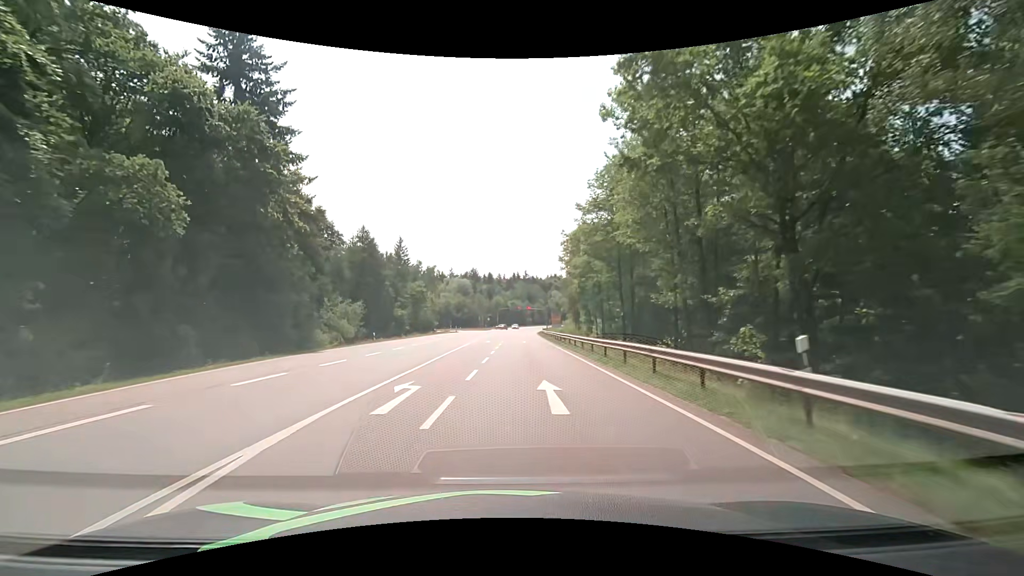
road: secondary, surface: asphalt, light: Day
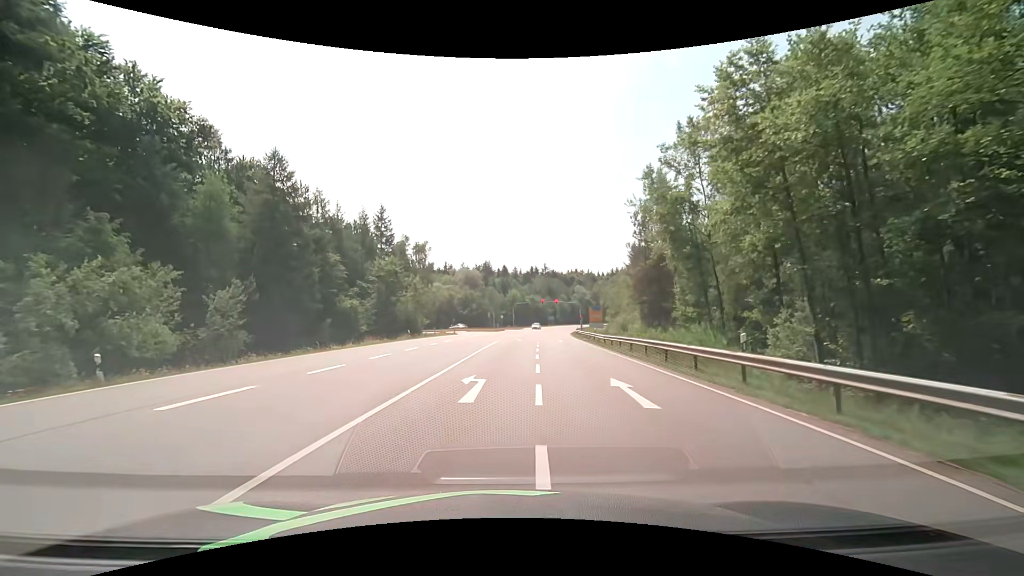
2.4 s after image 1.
(-1.0, +33.8) m; -3°
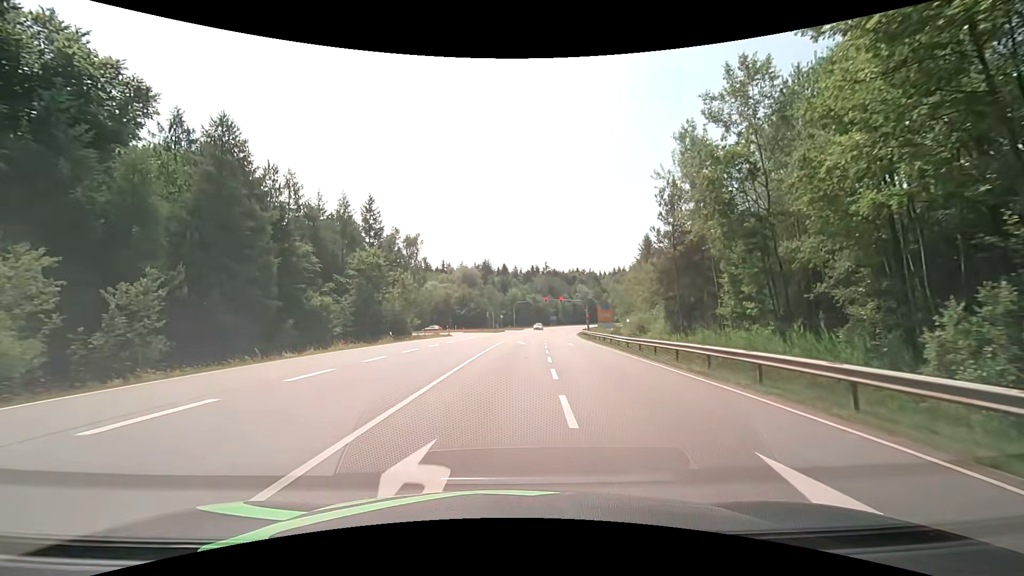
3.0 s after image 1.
(0.0, +7.8) m; 0°
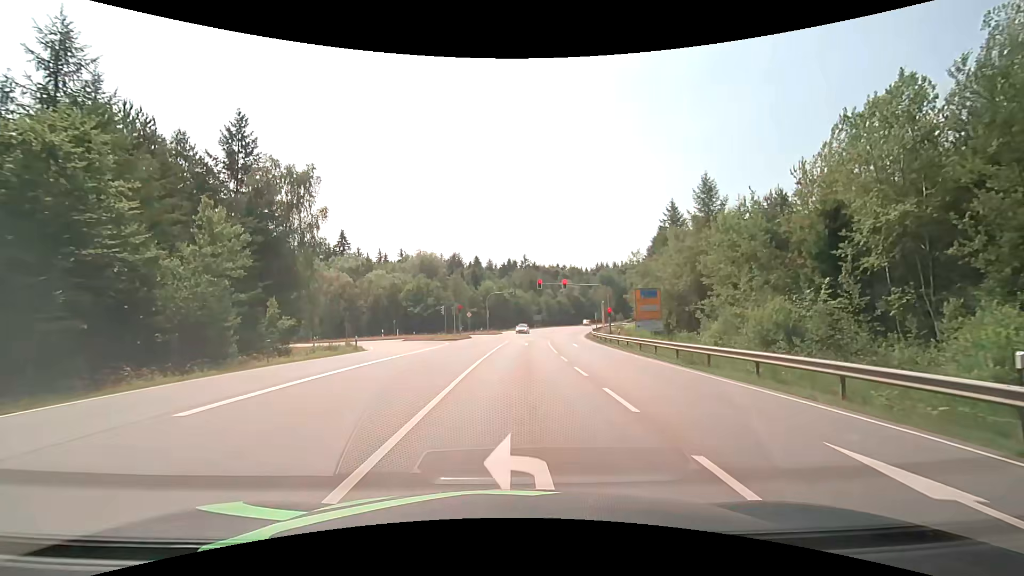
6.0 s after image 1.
(+0.5, +34.1) m; +3°
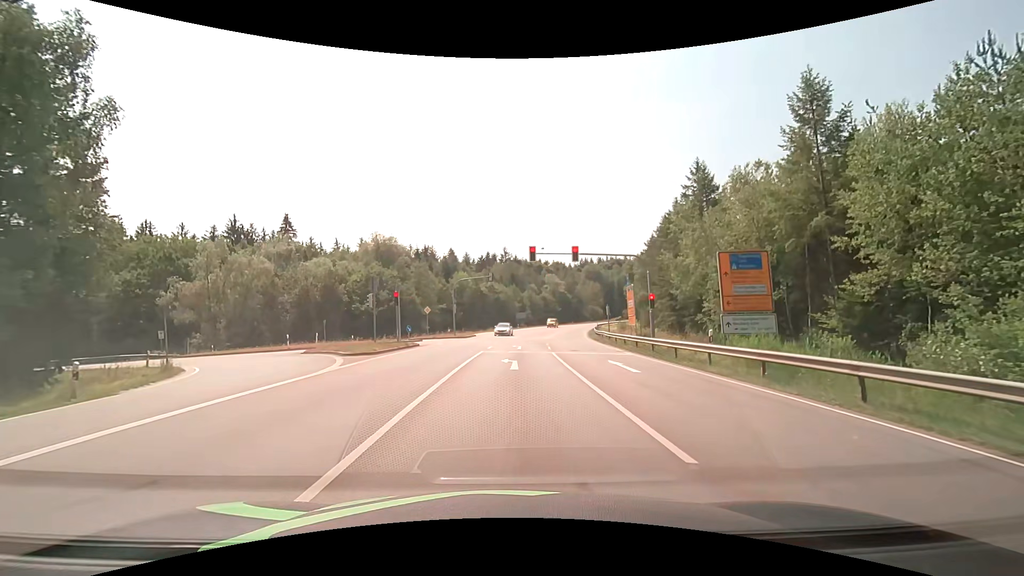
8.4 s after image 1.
(+0.4, +20.9) m; +2°
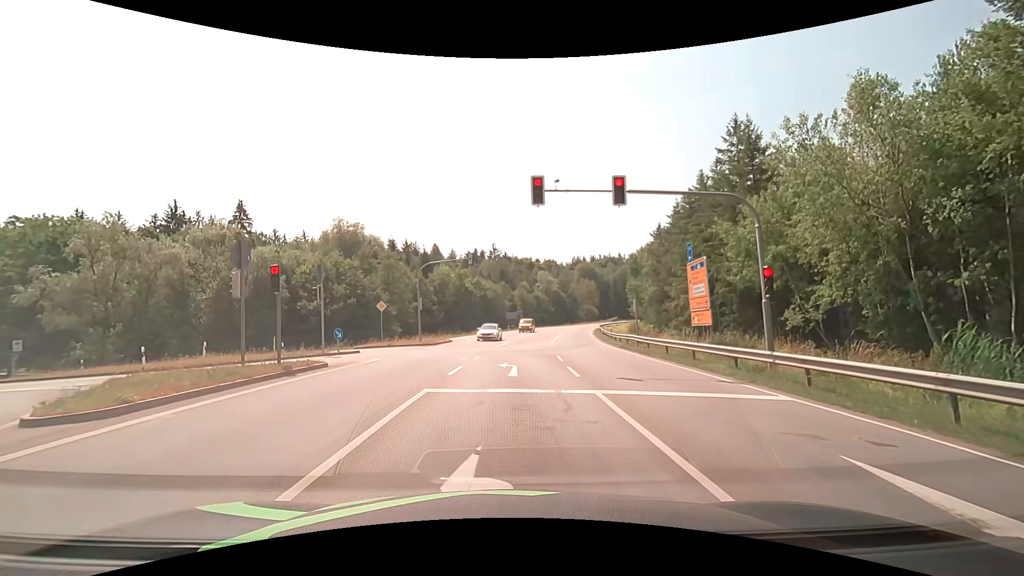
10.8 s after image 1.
(+0.2, +14.2) m; +1°
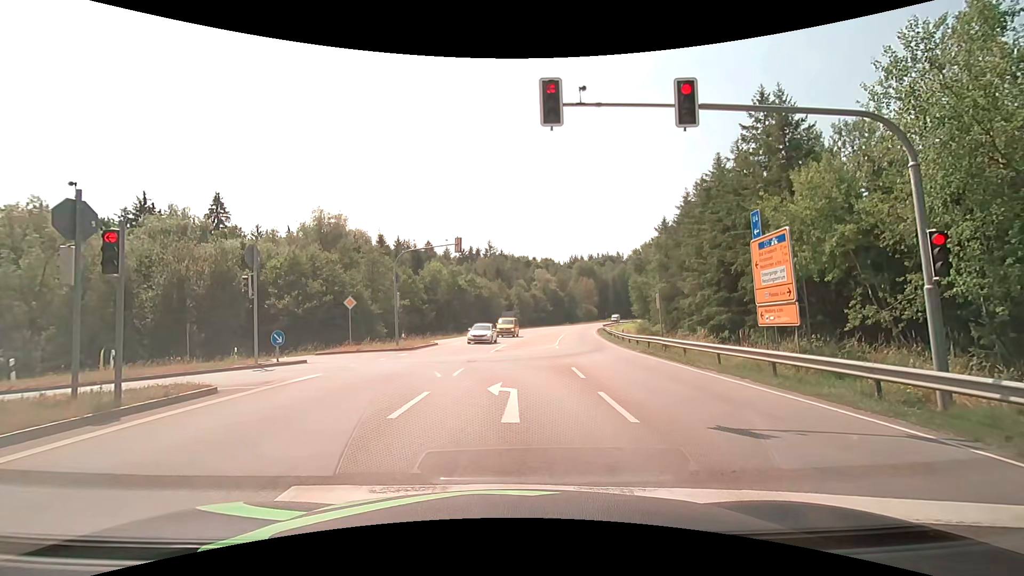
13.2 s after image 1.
(0.0, +5.9) m; 0°
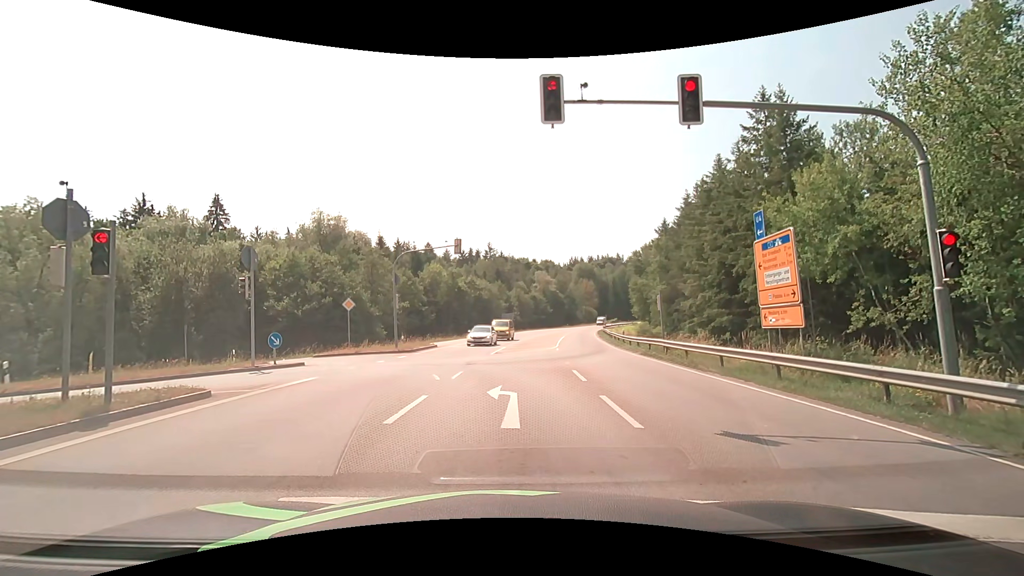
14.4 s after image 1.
(0.0, +0.3) m; 0°
(0, +10) (-2, +20) (-8, +27) (-18, +29) (-28, +31) (-38, +32) (-47, +35) (-57, +38) (-66, +42) (-75, +47) m
